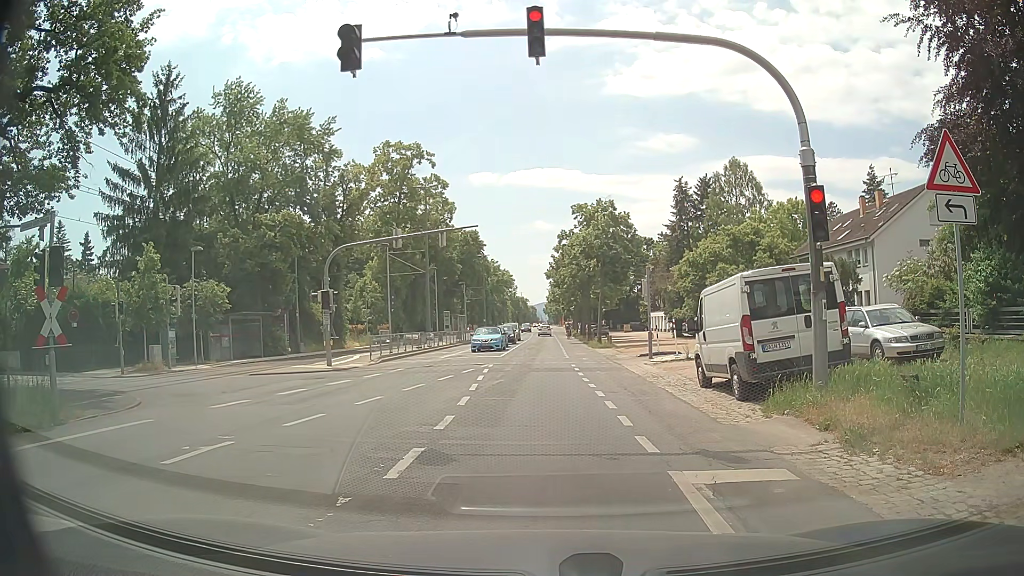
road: tertiary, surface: asphalt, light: Day
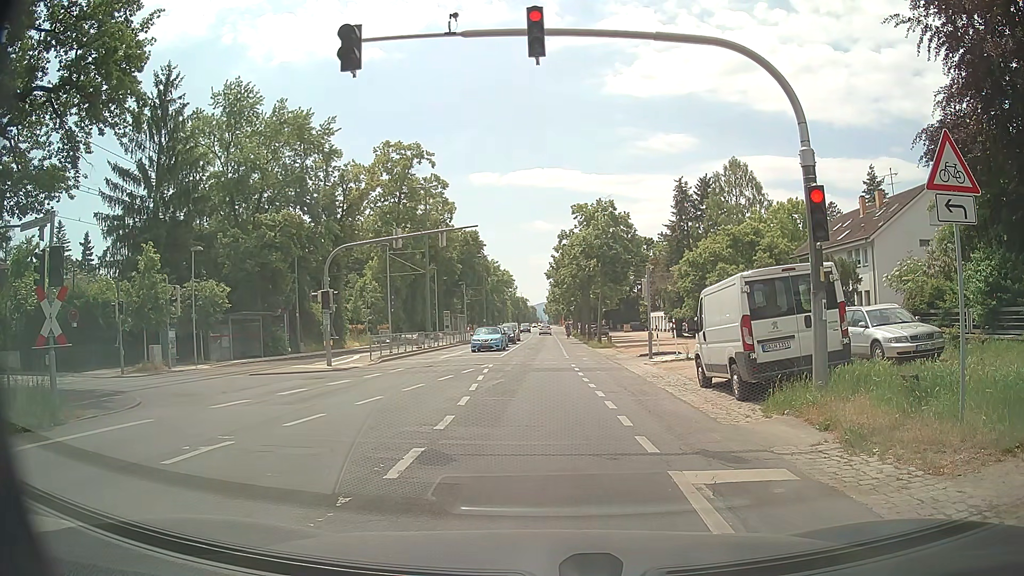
(0.0, 0.0) m; 0°
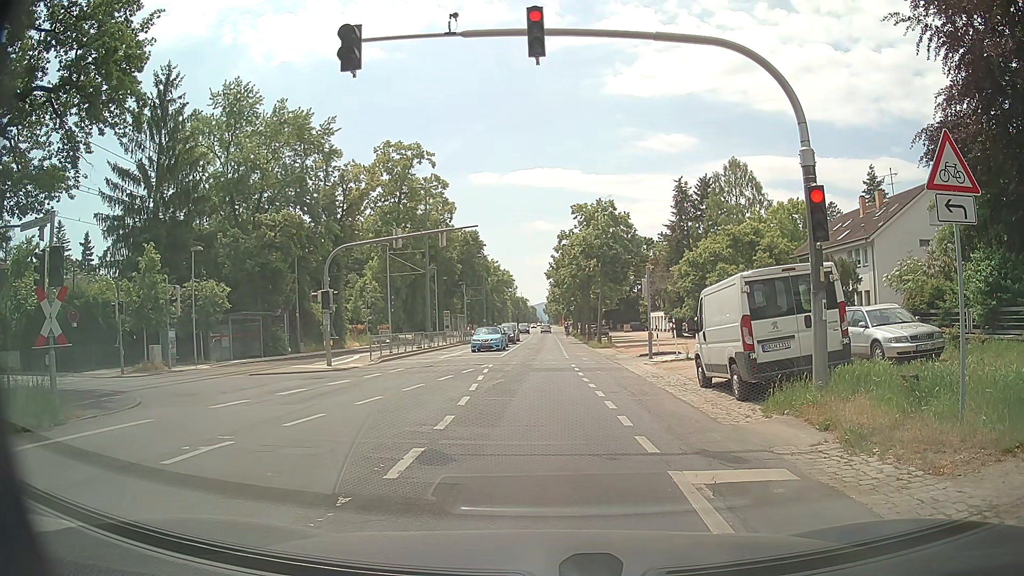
(0.0, 0.0) m; 0°
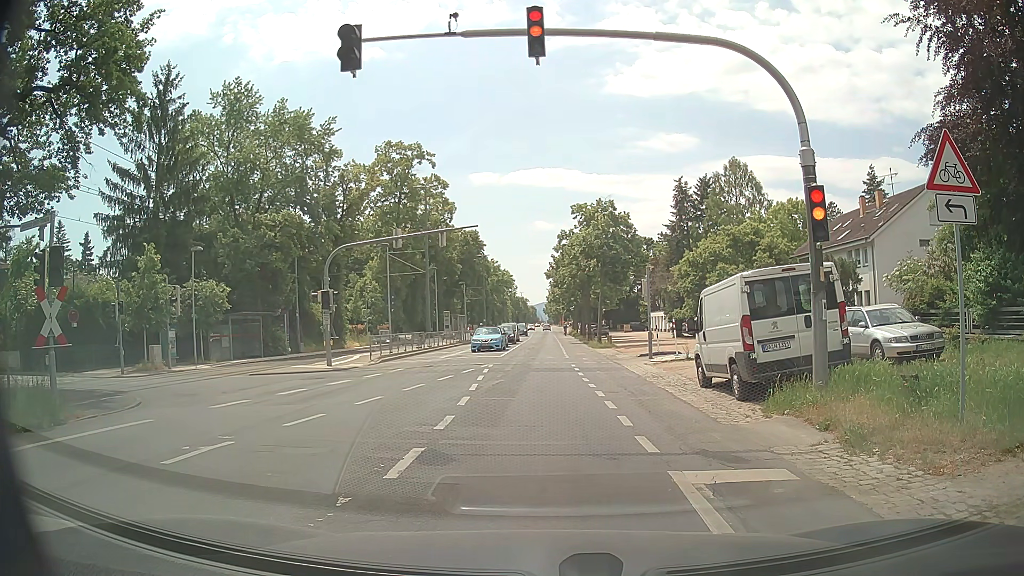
(0.0, 0.0) m; 0°
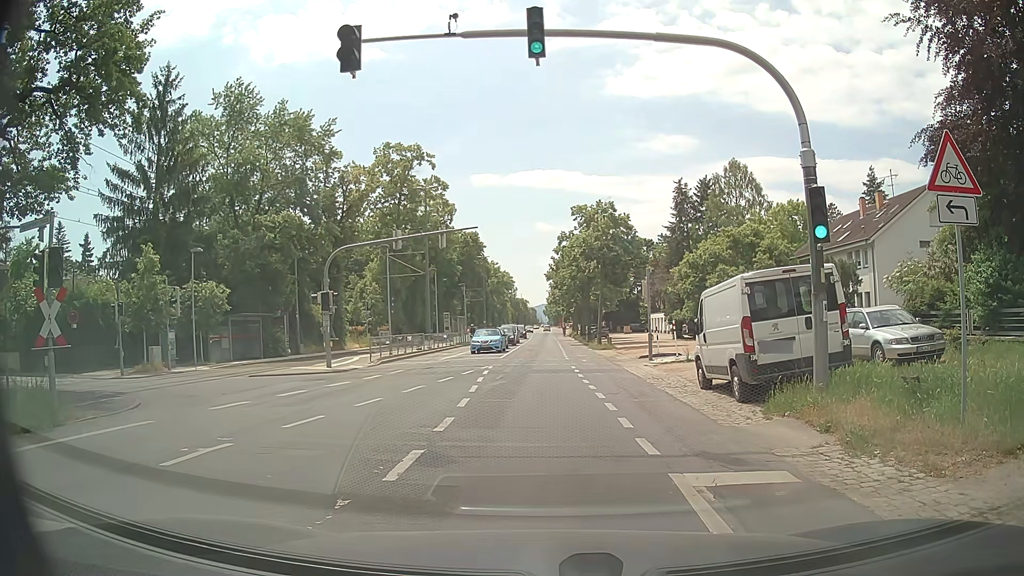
(0.0, 0.0) m; 0°
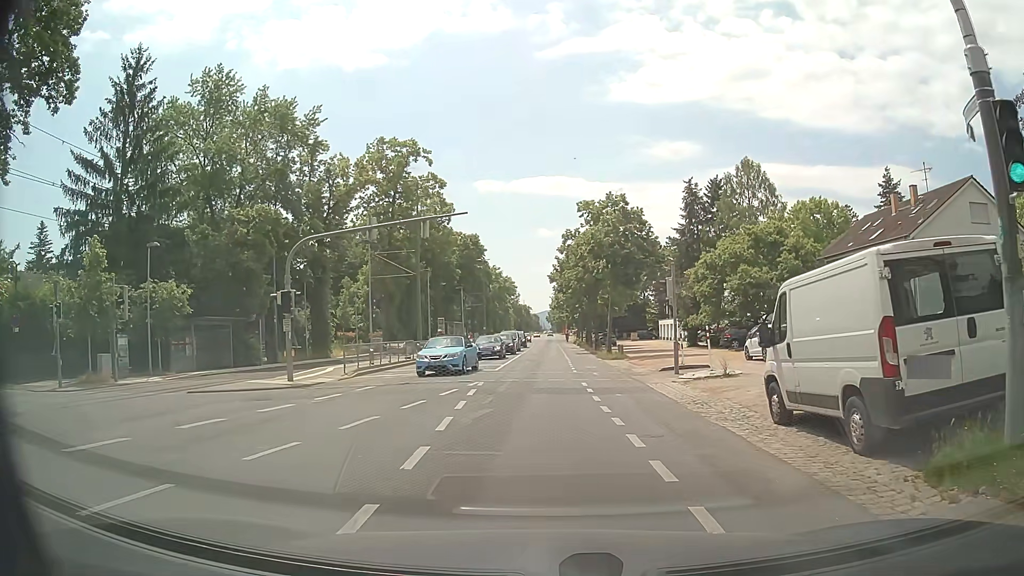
(+0.1, +5.2) m; +1°
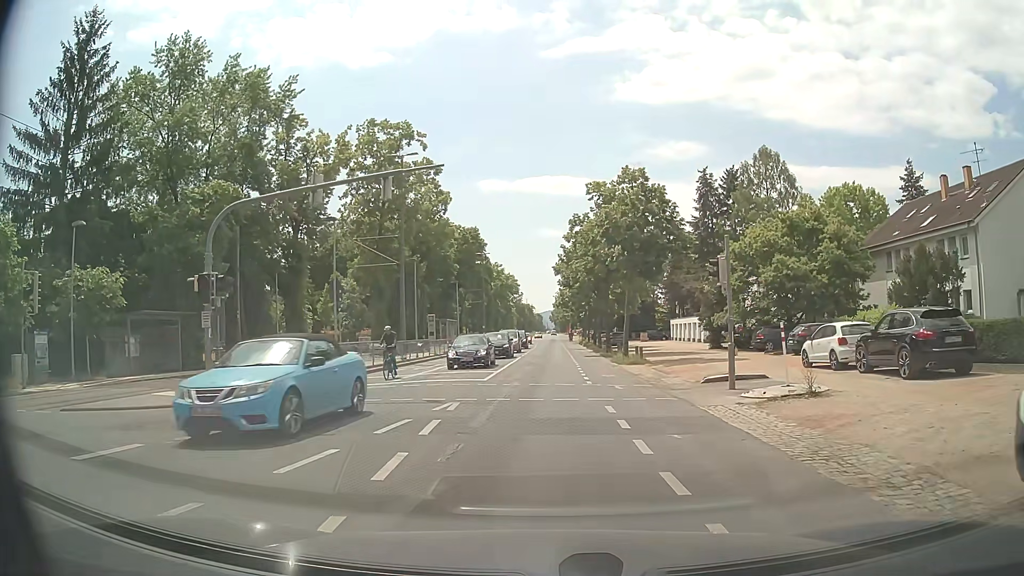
(-0.1, +6.7) m; -1°
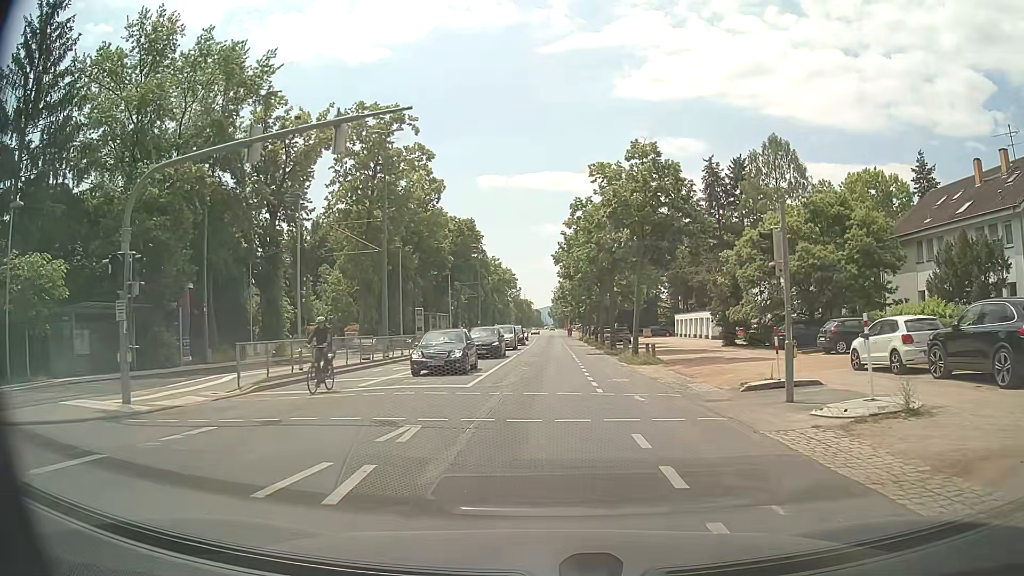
(0.0, +4.2) m; +1°
(0, +10) (0, +20) (0, +30) (0, +40) (0, +50) (0, +60) (0, +70) (0, +80) (0, +90) (0, +100) m
